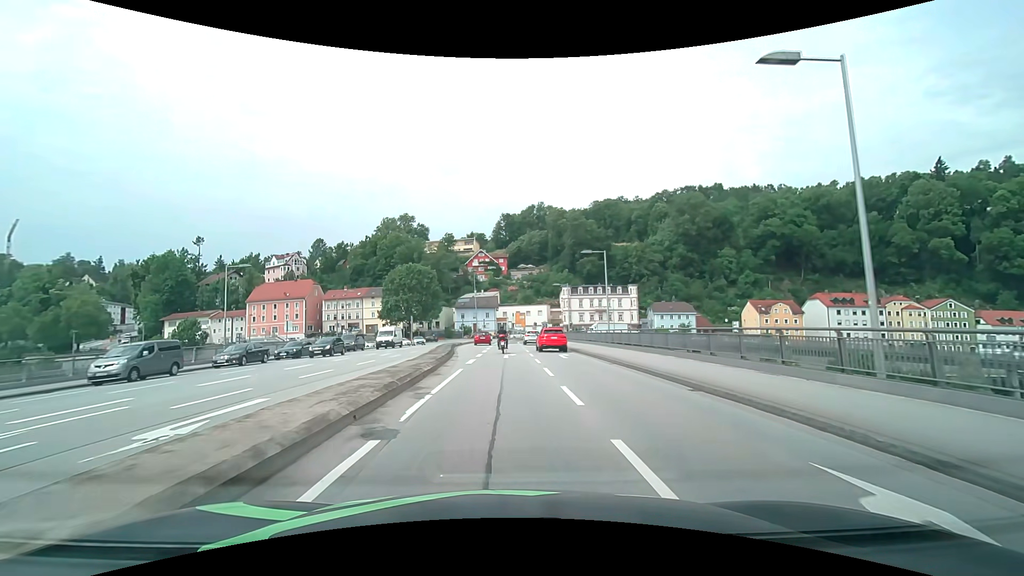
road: primary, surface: asphalt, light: Day
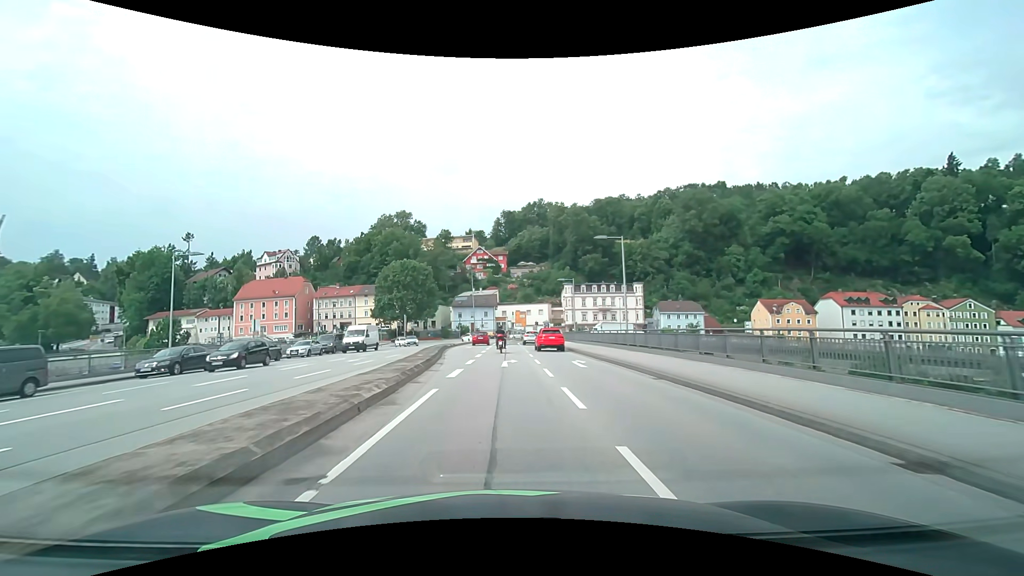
(0.0, +6.3) m; 0°
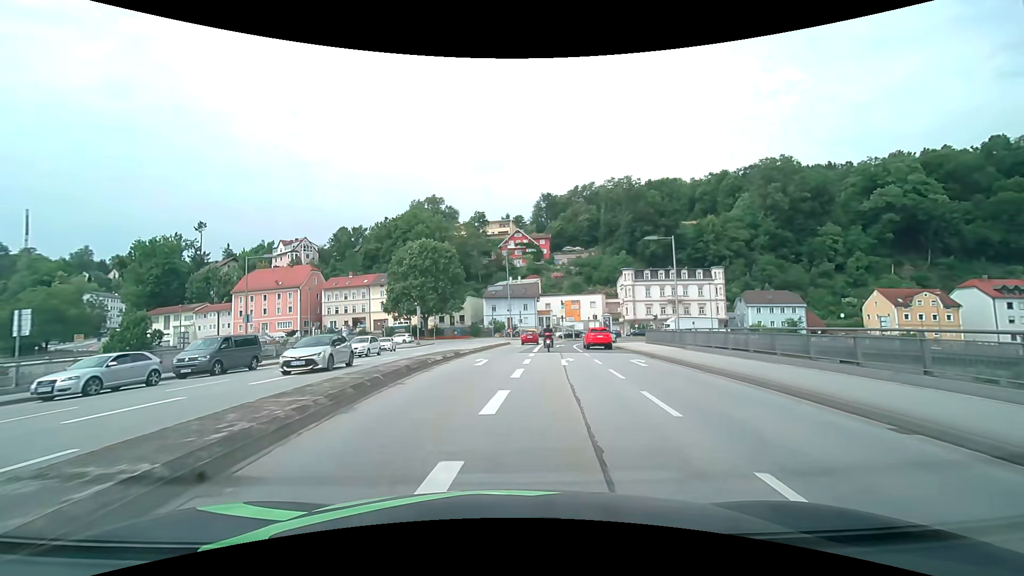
(-0.4, +24.9) m; -4°
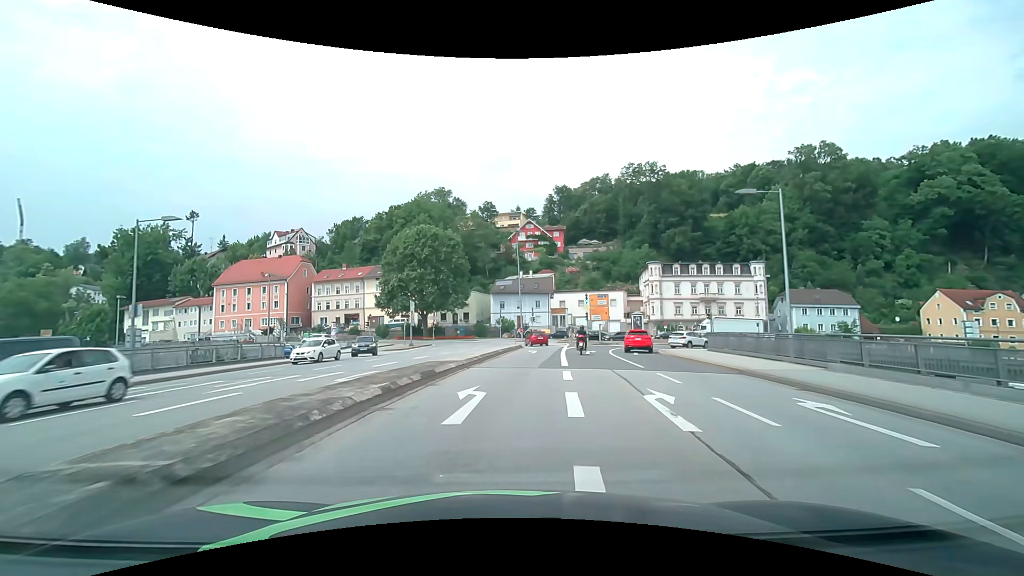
(-0.2, +12.1) m; -1°
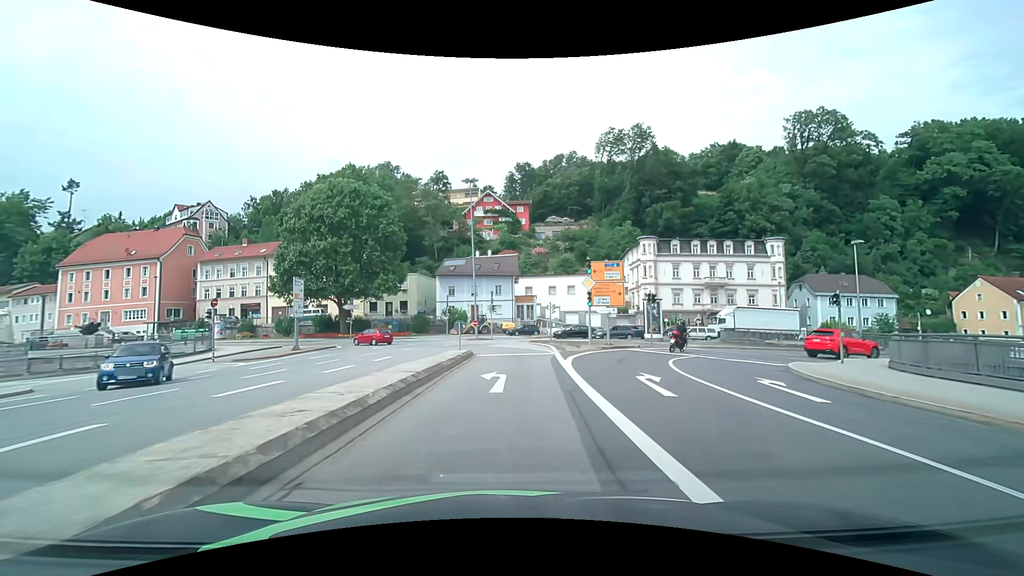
(+0.7, +22.0) m; +4°
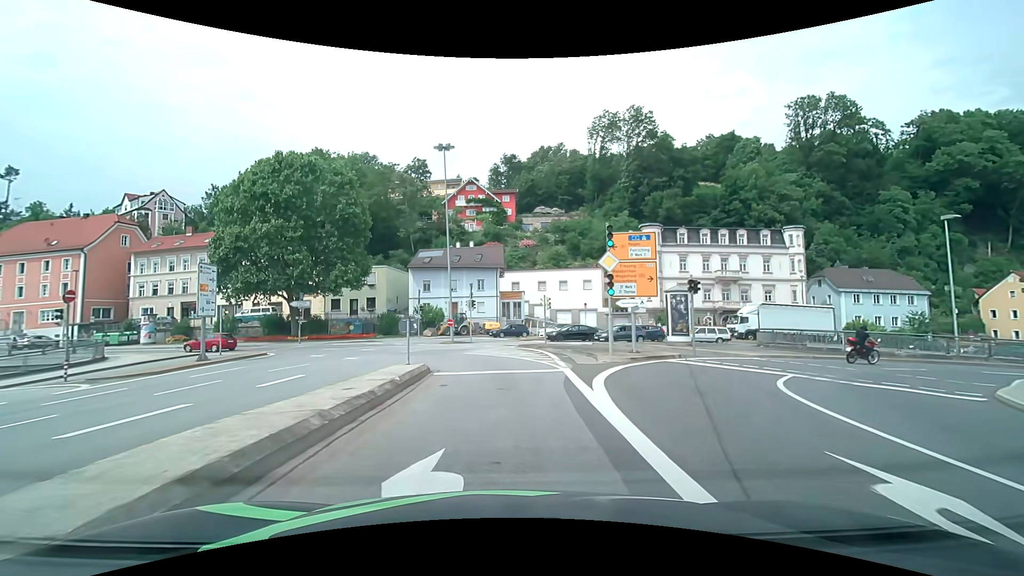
(+0.2, +9.3) m; +2°
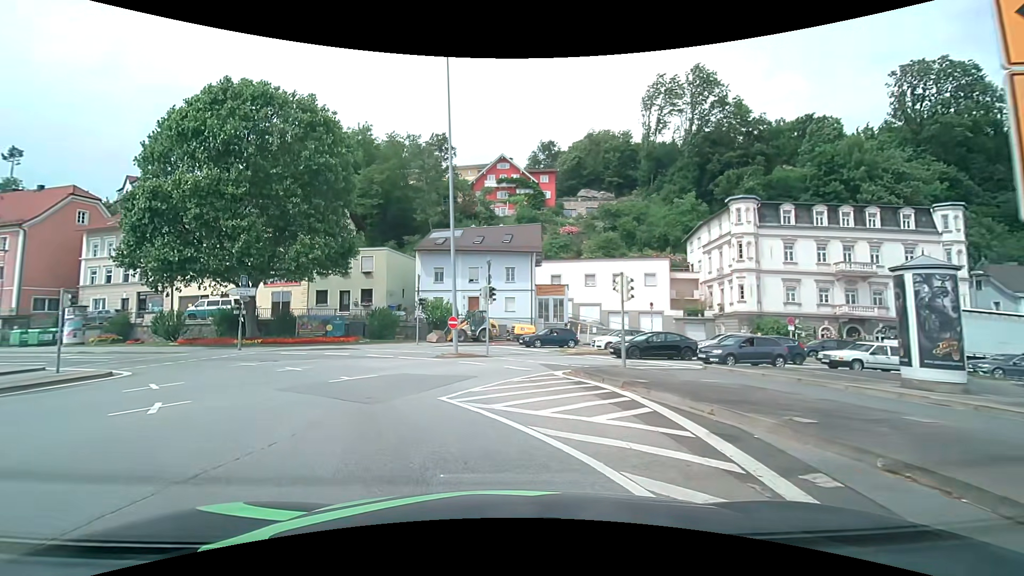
(0.0, +15.7) m; -4°
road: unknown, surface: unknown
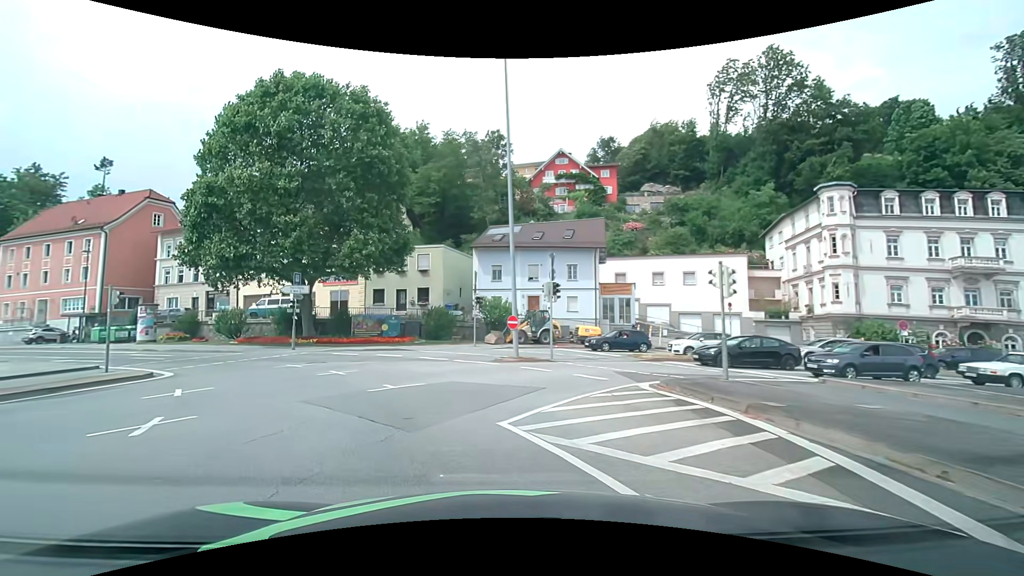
(-0.2, +2.9) m; -7°
(-2, +10) (-7, +18) (-15, +25) (-24, +30) (-33, +33) (-42, +37) (-51, +41) (-61, +45) (-70, +49) (-79, +53) m
